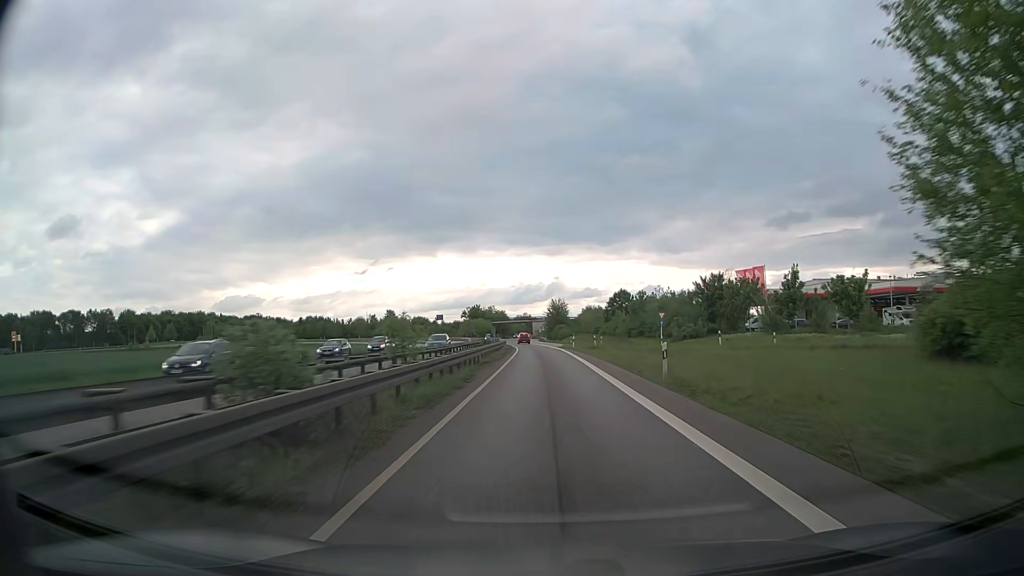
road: trunk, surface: asphalt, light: Day
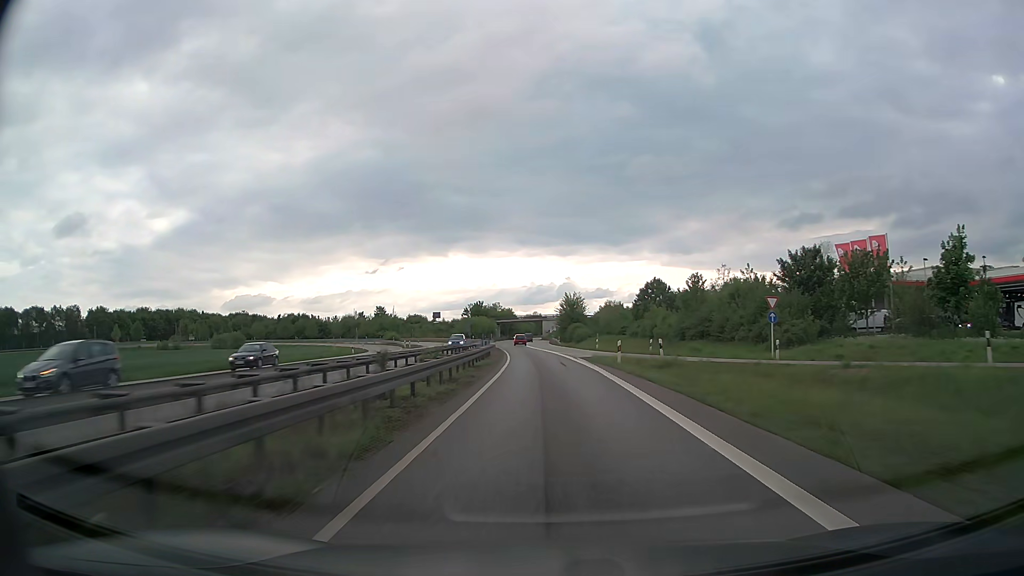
(-0.2, +28.9) m; -1°
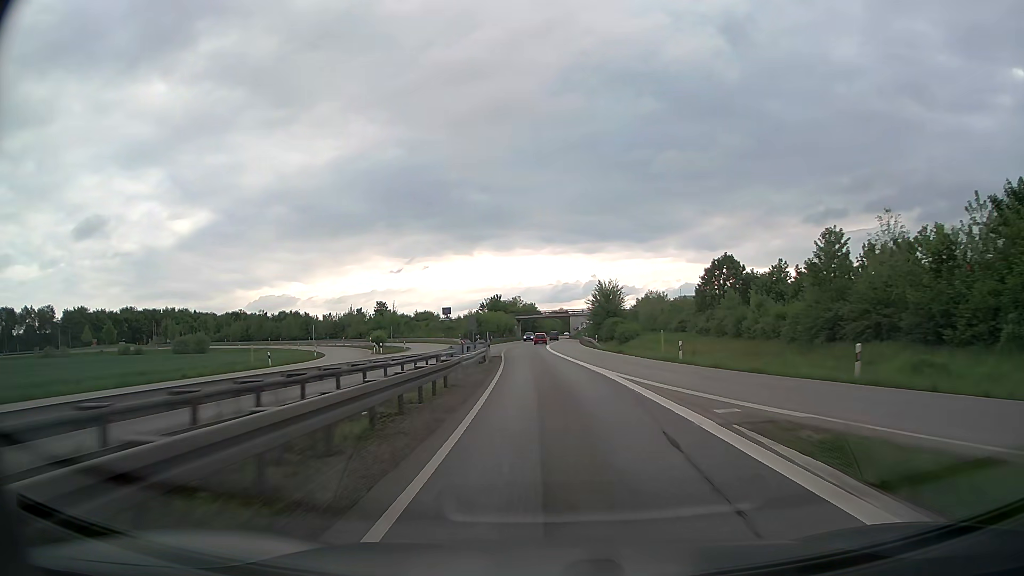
(-0.4, +28.7) m; -2°
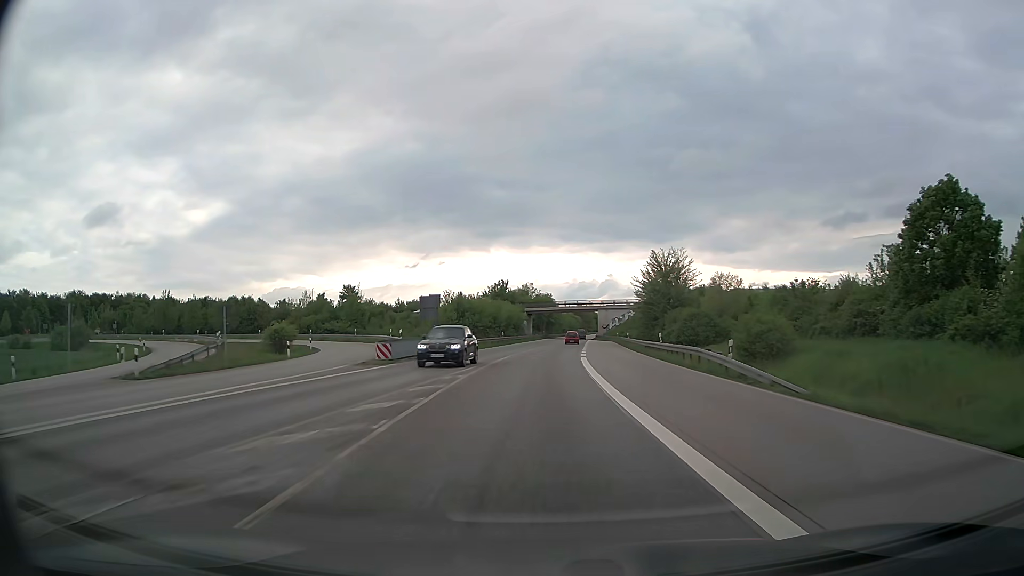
(-1.1, +42.9) m; -2°
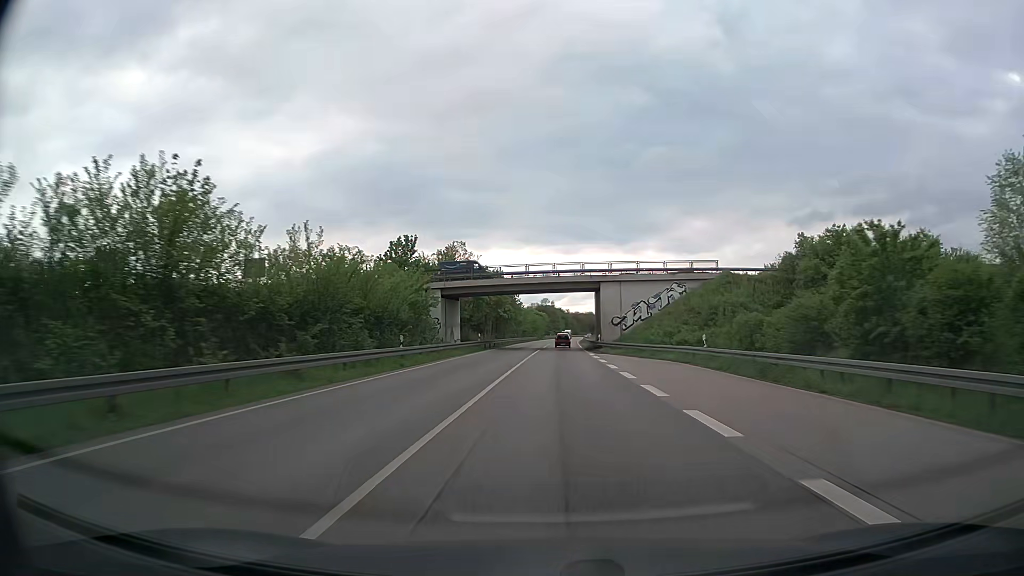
(+2.0, +71.6) m; +3°
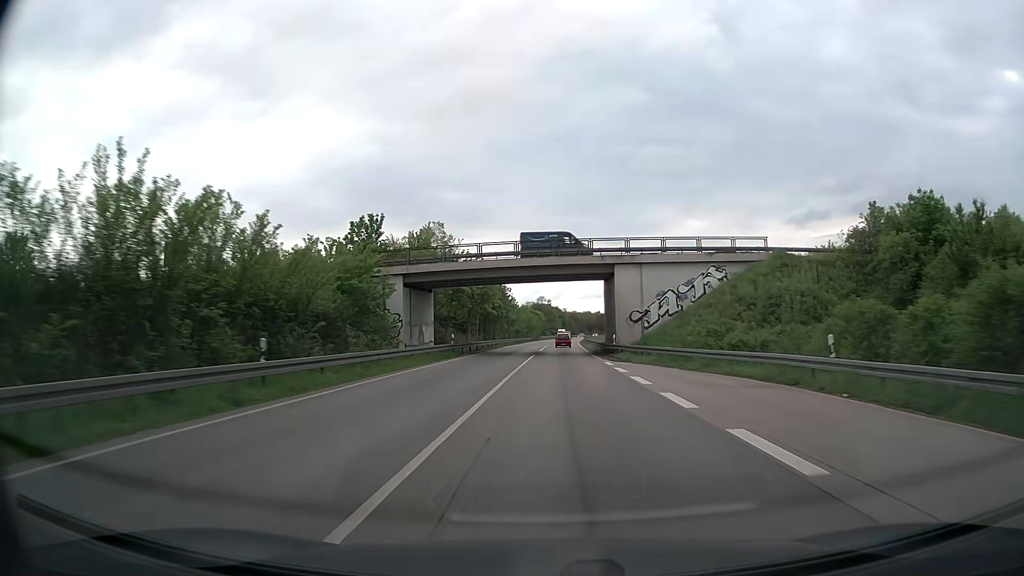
(+0.1, +14.4) m; 0°
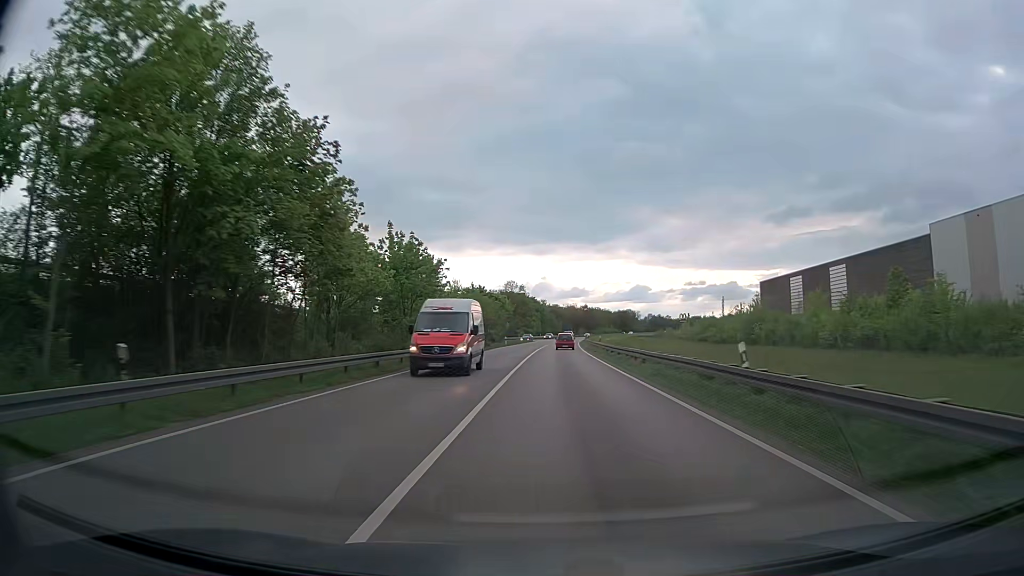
(+1.6, +73.7) m; +2°
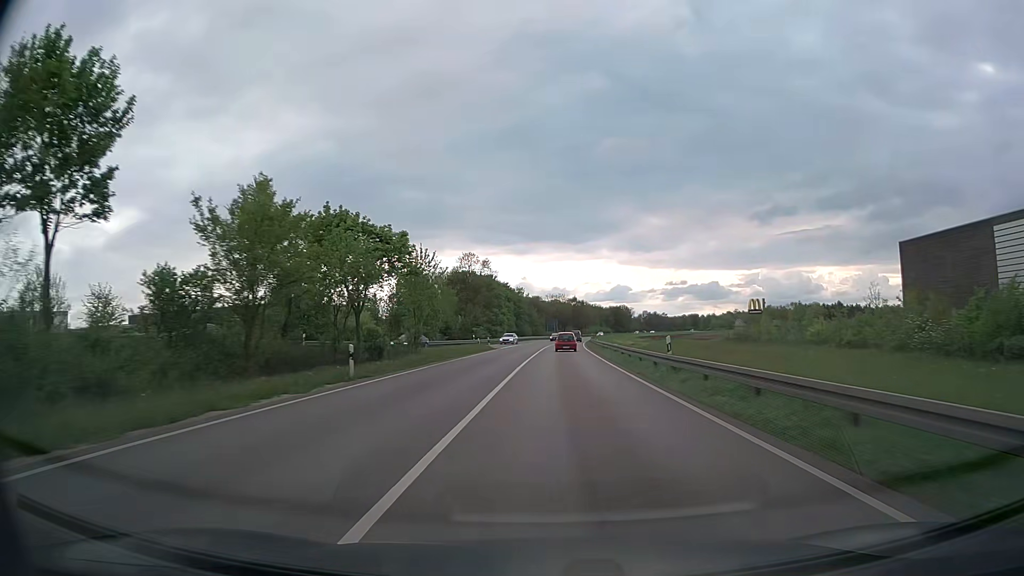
(+0.8, +60.5) m; +2°
